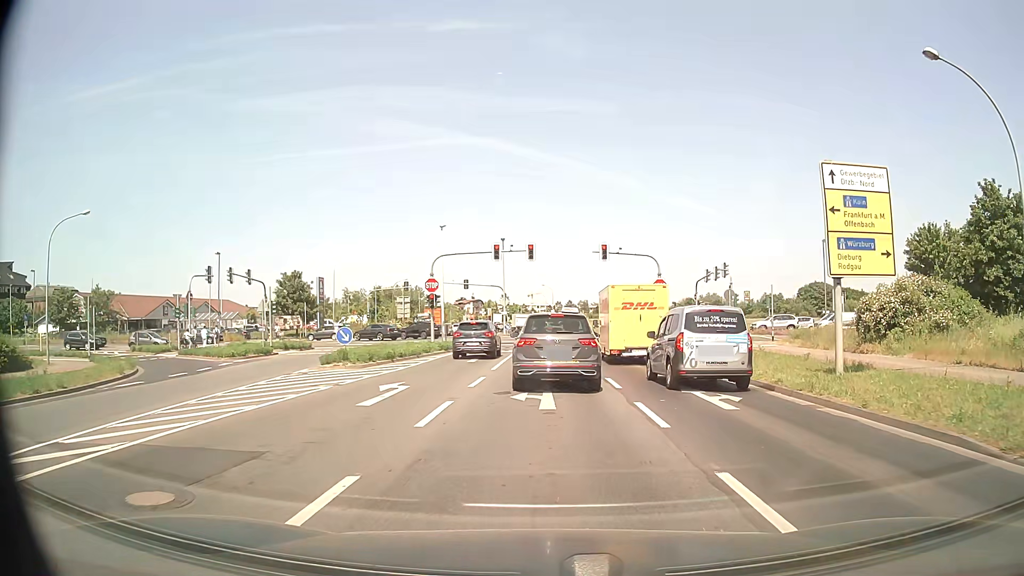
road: tertiary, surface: asphalt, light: Day
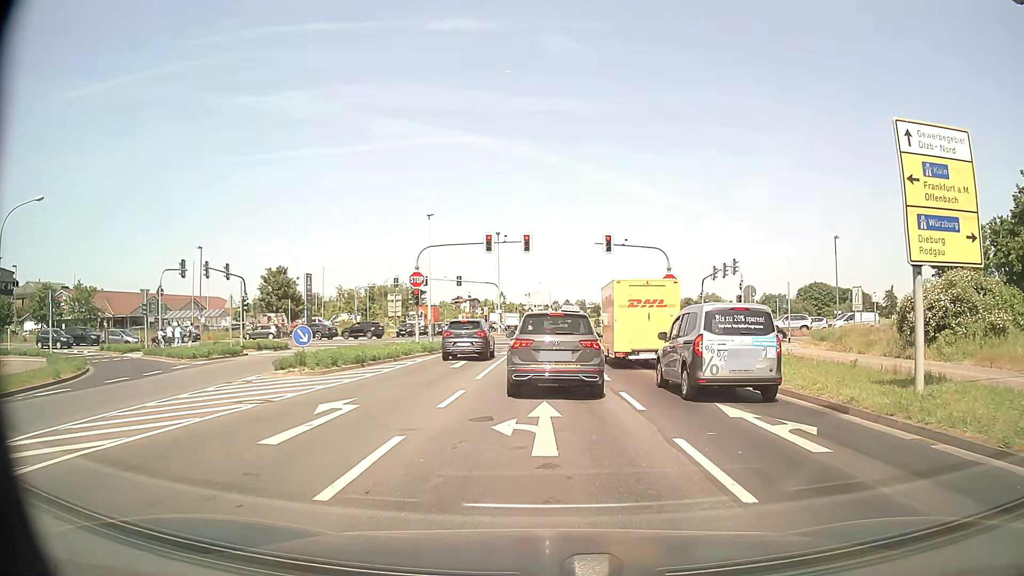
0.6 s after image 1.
(0.0, +3.9) m; +1°
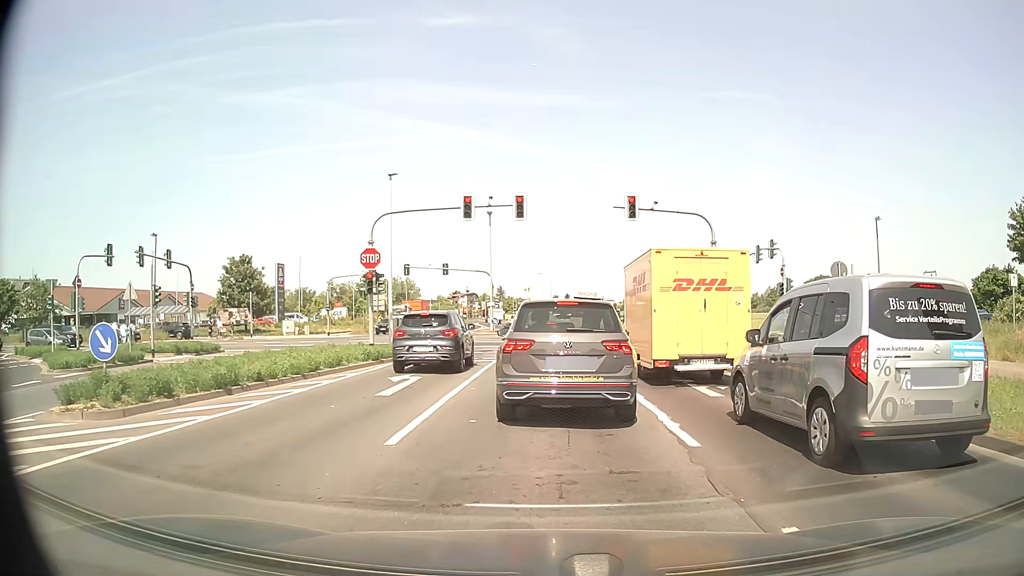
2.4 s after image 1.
(0.0, +9.5) m; -1°
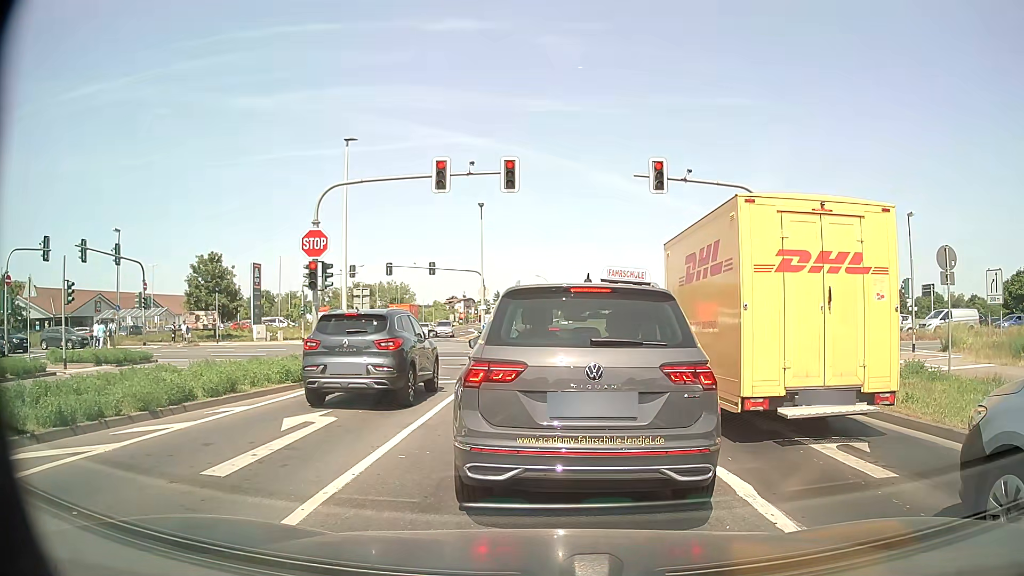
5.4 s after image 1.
(+0.1, +6.1) m; 0°
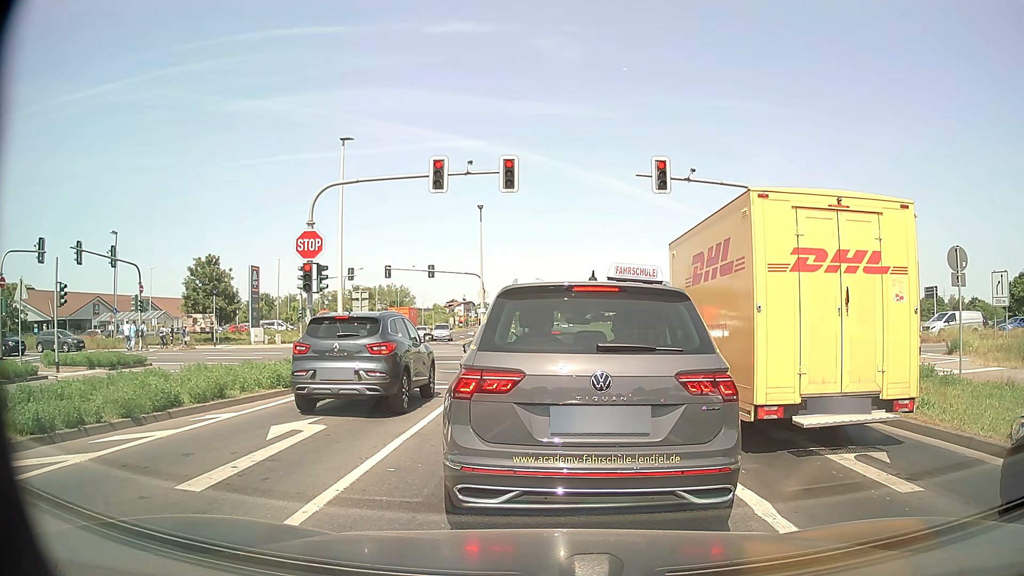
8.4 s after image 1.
(0.0, +0.5) m; 0°
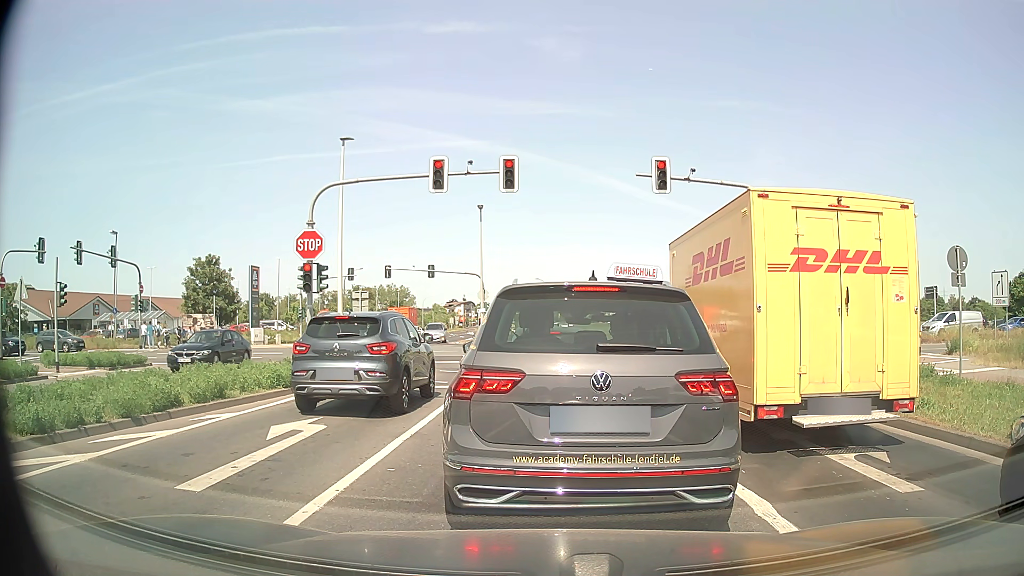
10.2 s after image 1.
(0.0, 0.0) m; 0°
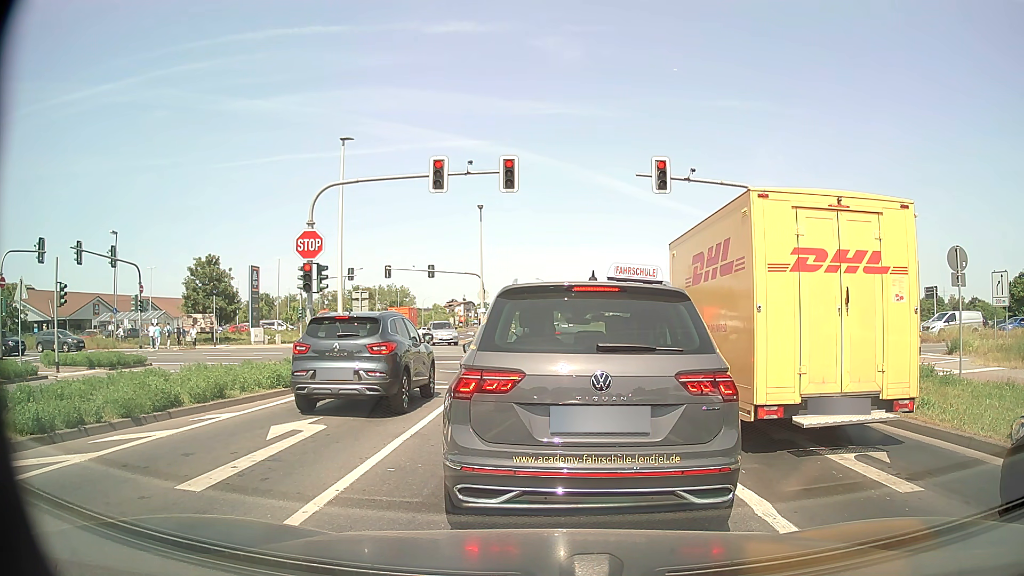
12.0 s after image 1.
(0.0, 0.0) m; 0°
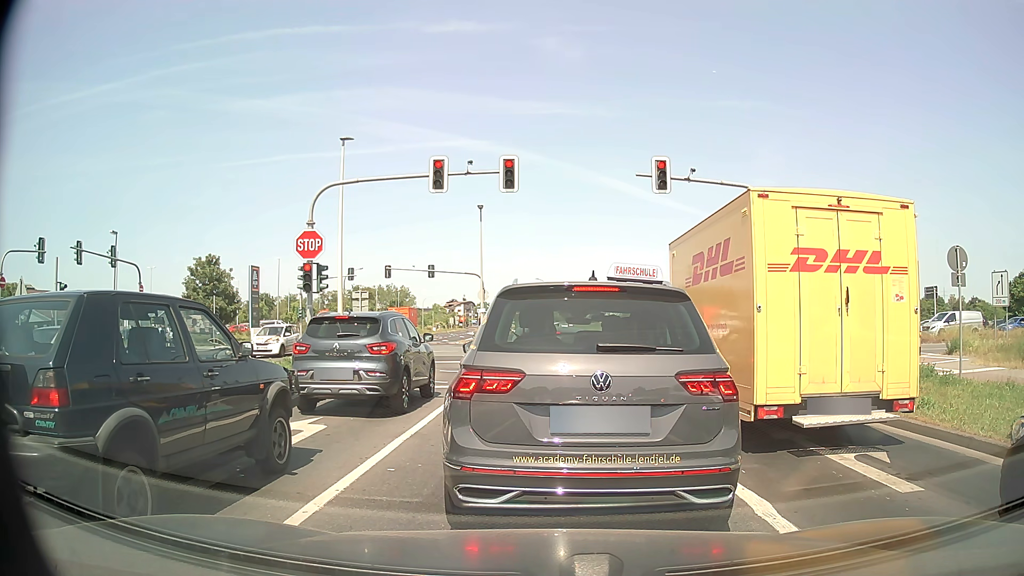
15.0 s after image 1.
(0.0, 0.0) m; 0°
